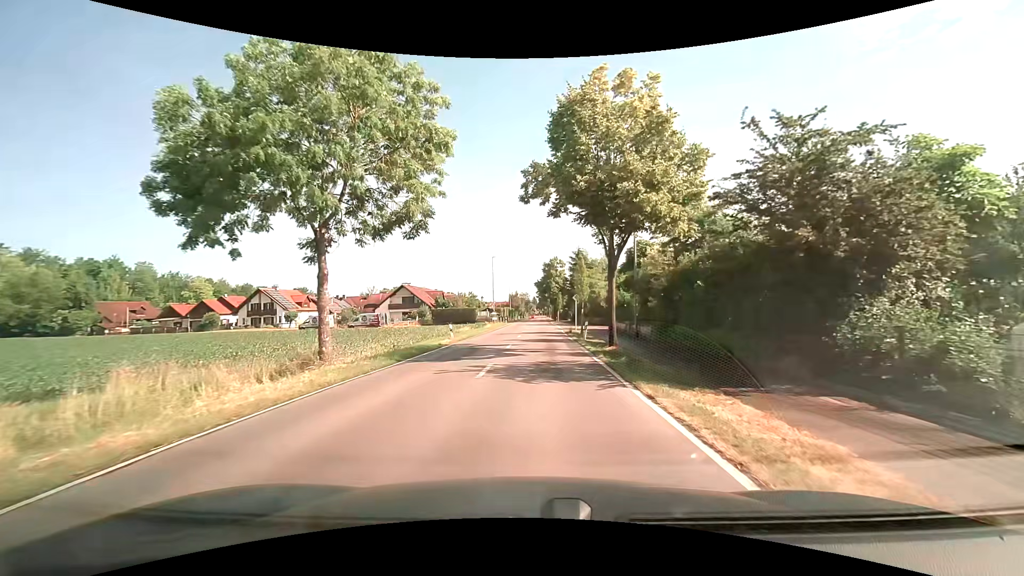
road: tertiary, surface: asphalt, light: Day
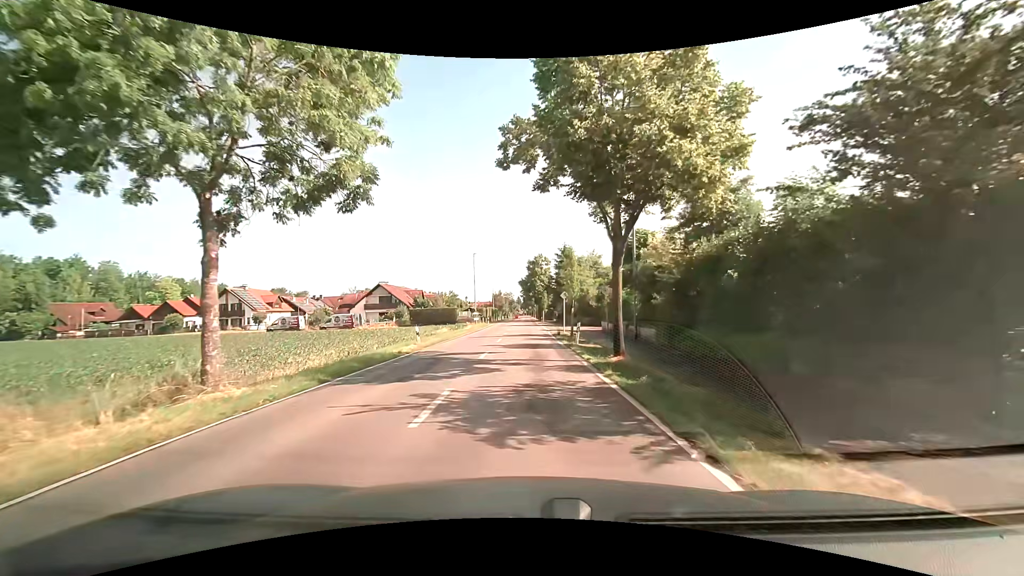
(+0.1, +4.5) m; +2°
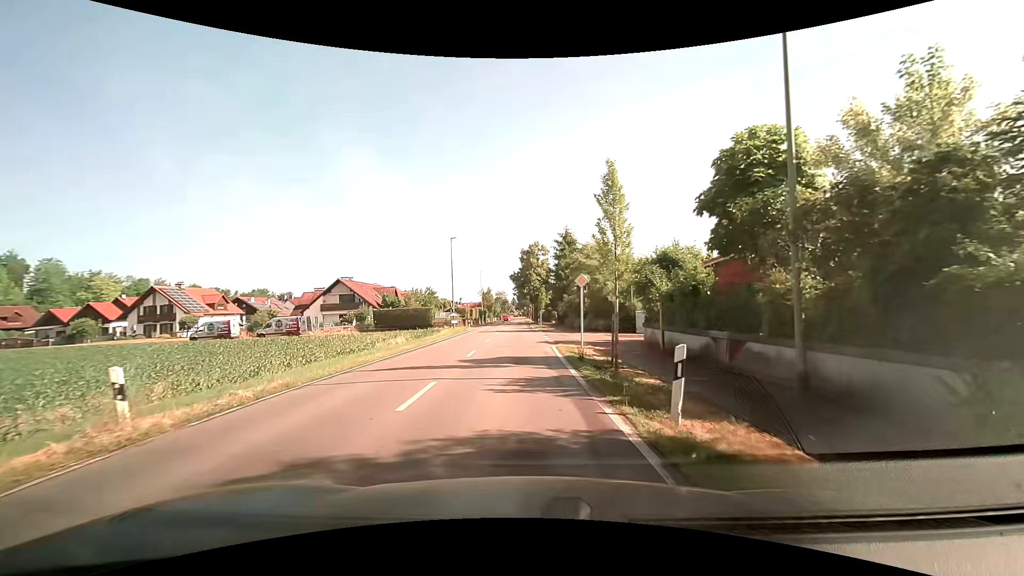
(+0.3, +16.9) m; 0°
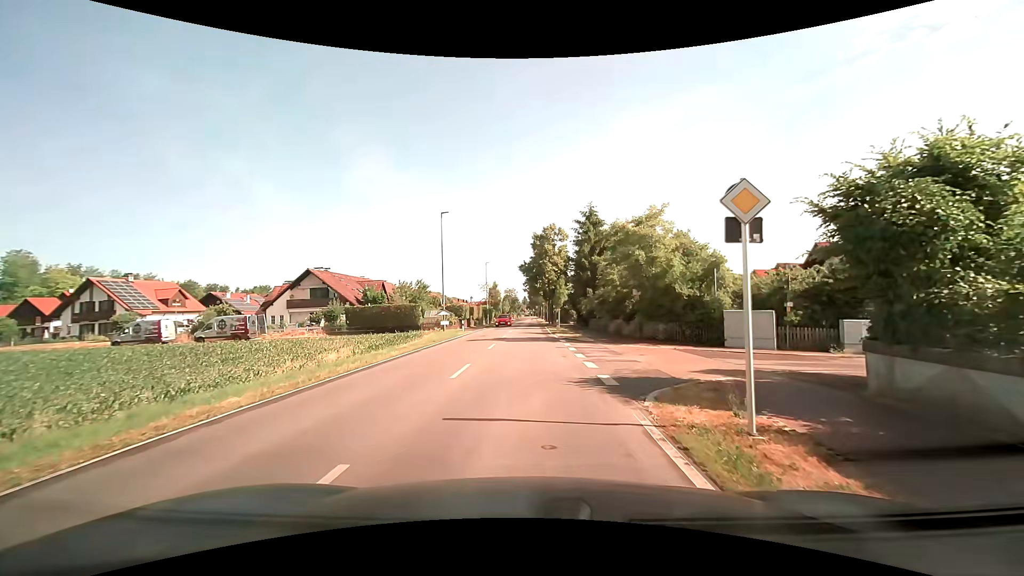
(-0.1, +14.4) m; -1°
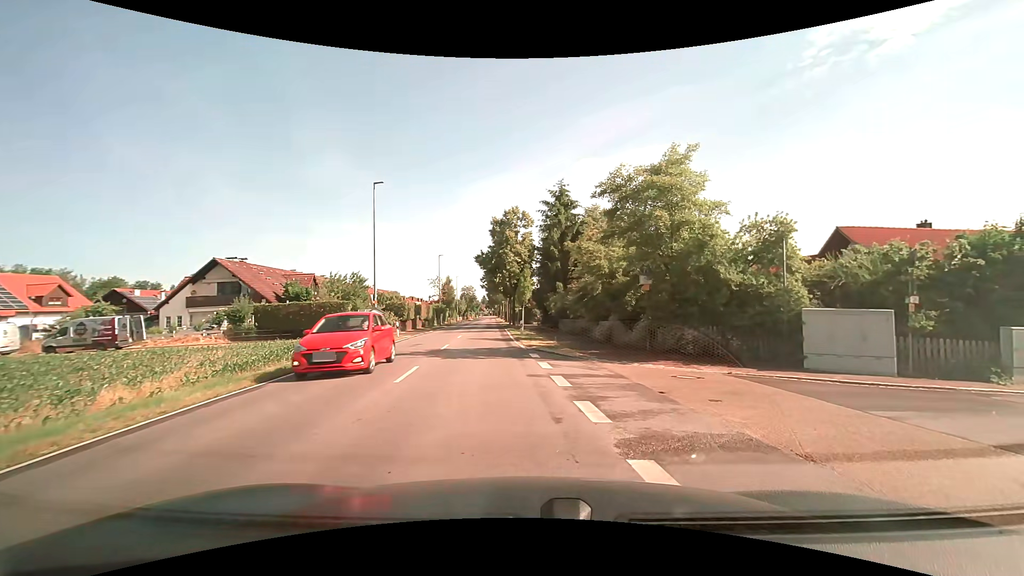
(+0.1, +9.4) m; +4°
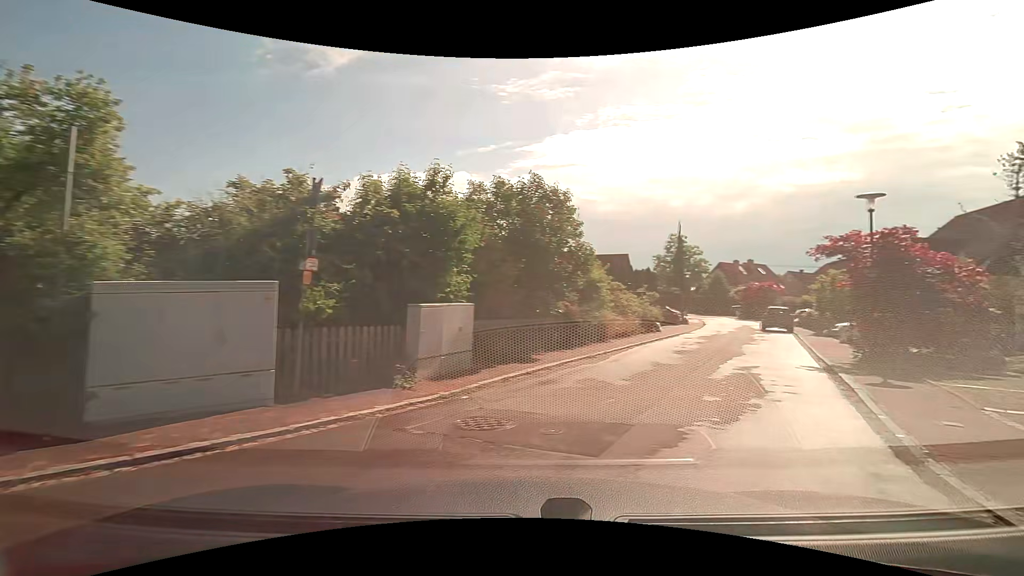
(+3.4, +8.0) m; +55°
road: residential
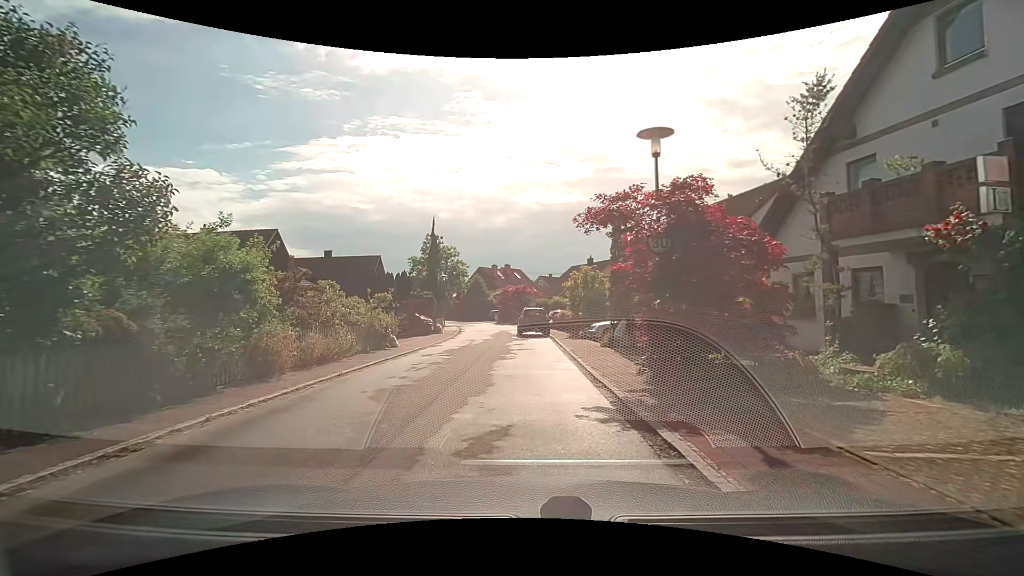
(+3.1, +7.4) m; +30°
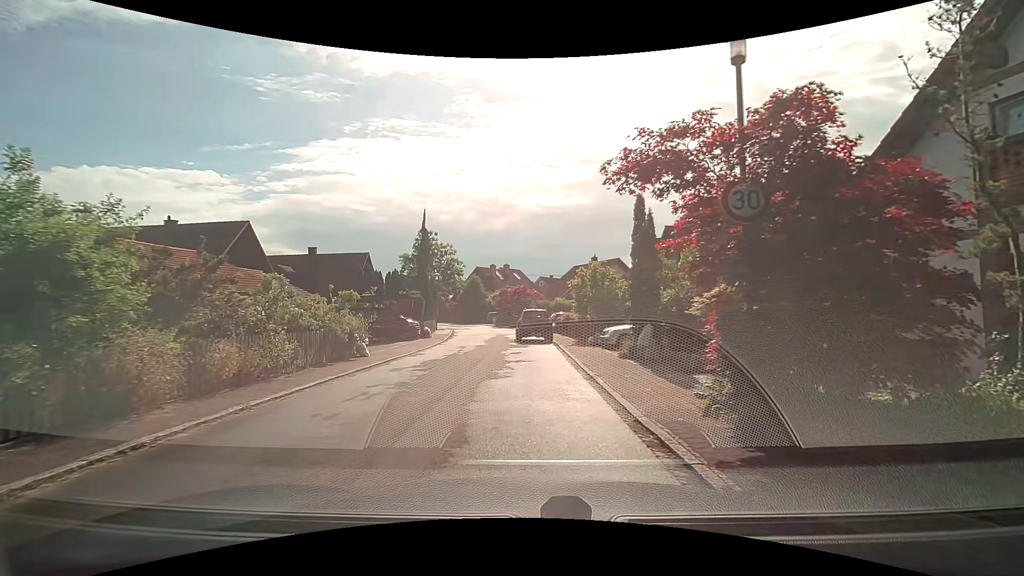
(+0.1, +4.0) m; +1°
